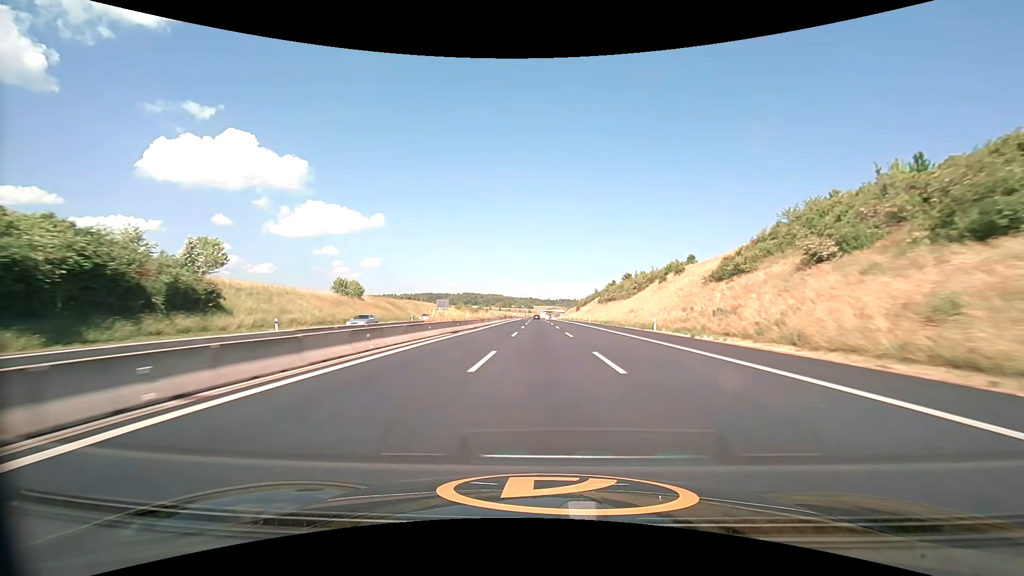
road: motorway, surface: asphalt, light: Day
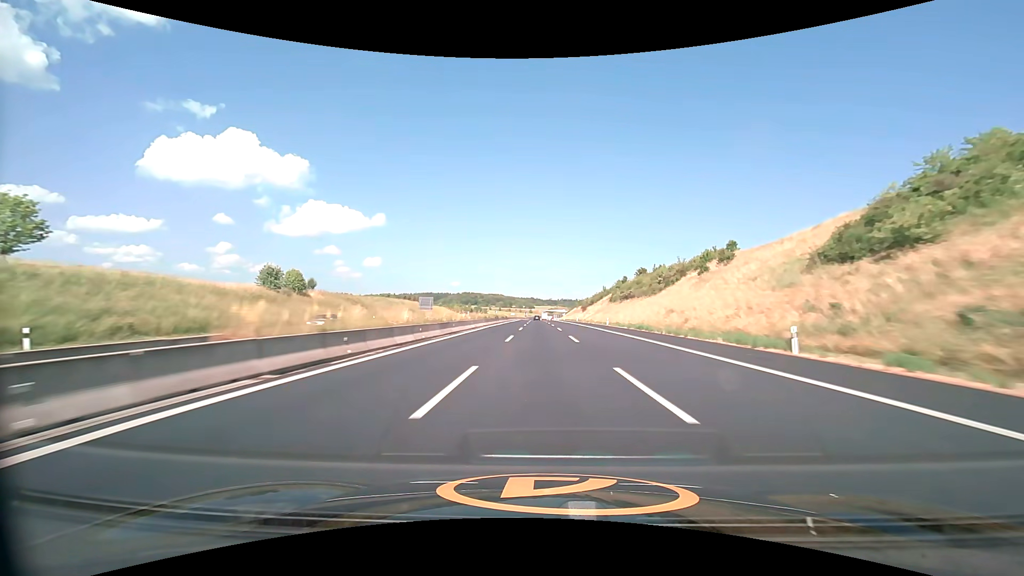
(-0.1, +22.9) m; 0°
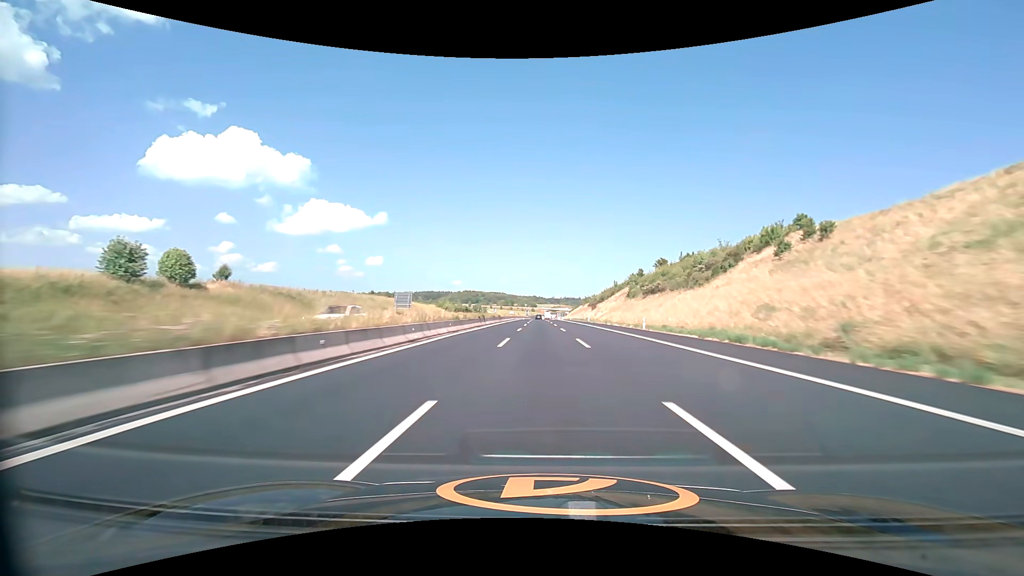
(-0.1, +22.9) m; 0°
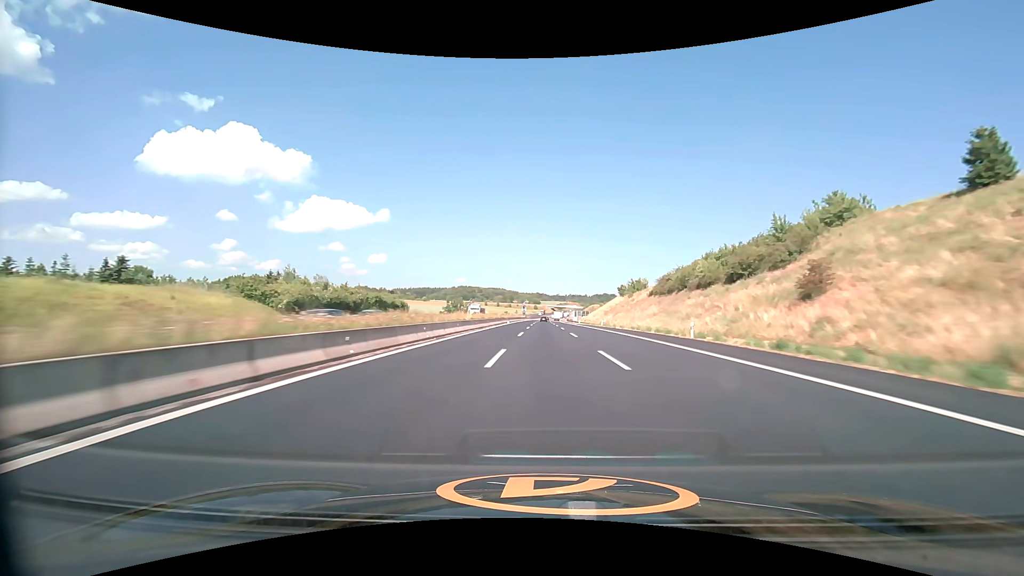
(-0.8, +114.6) m; -1°
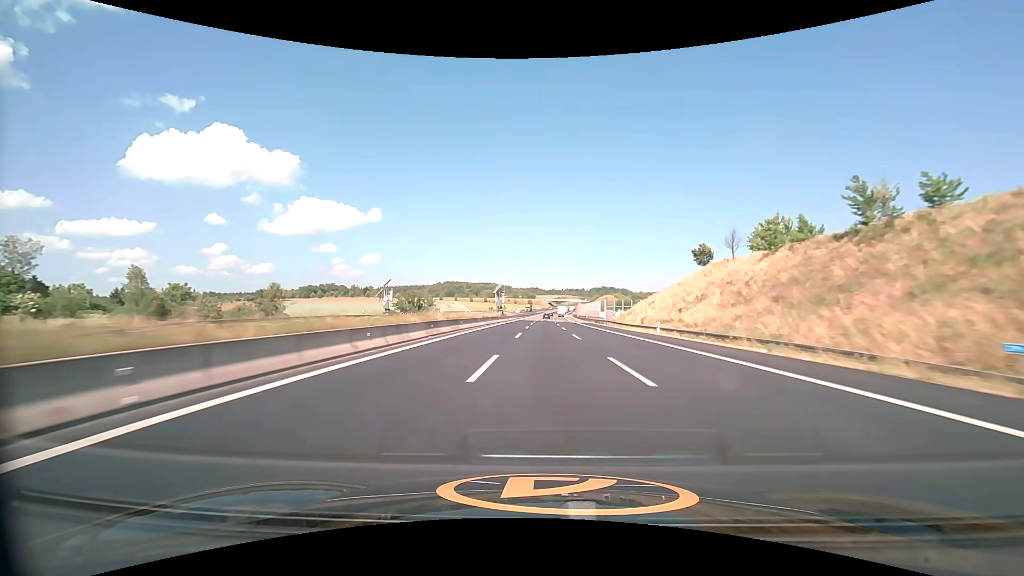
(+0.4, +92.4) m; +1°
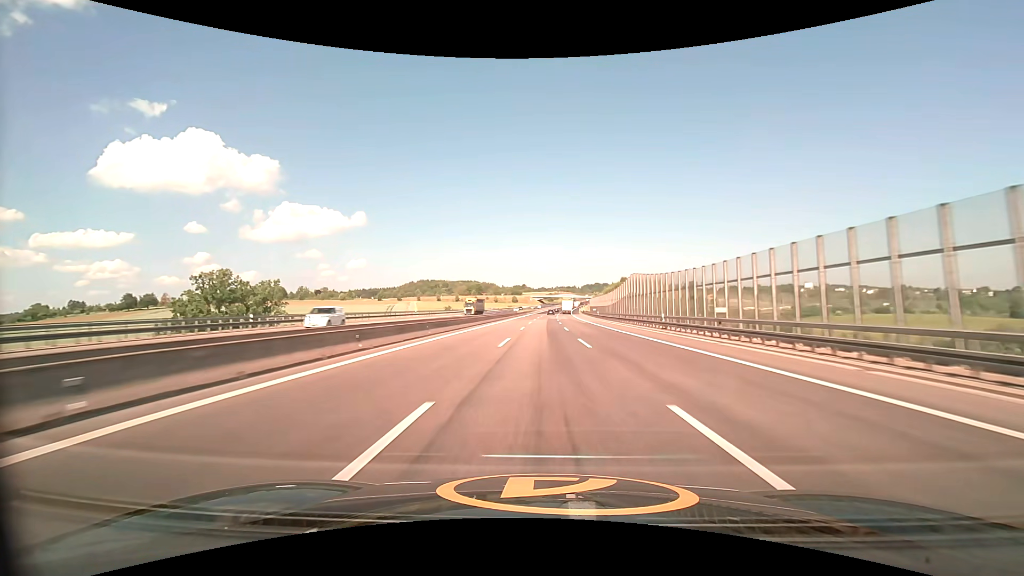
(+1.2, +115.8) m; +1°
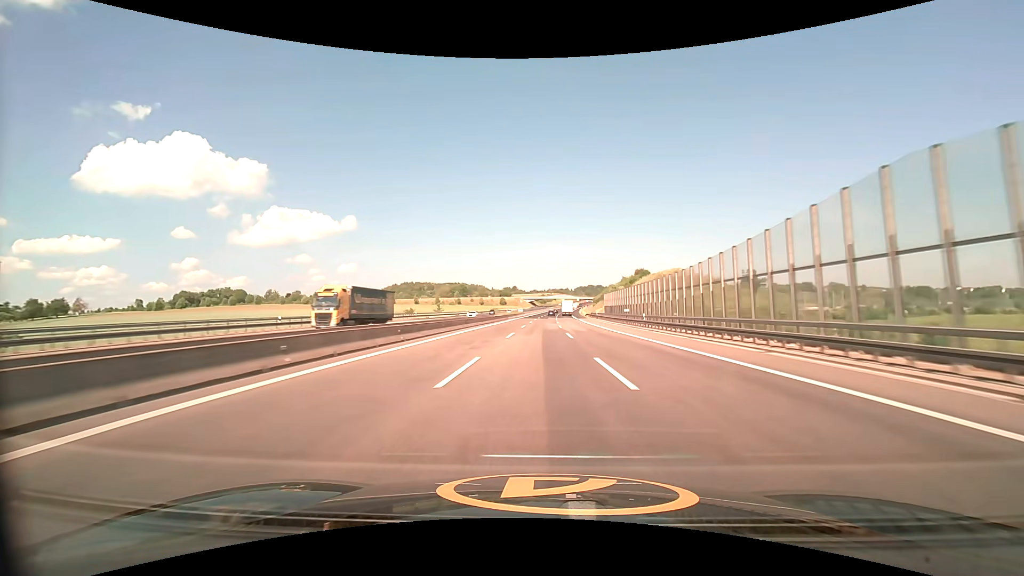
(+0.6, +46.4) m; +1°
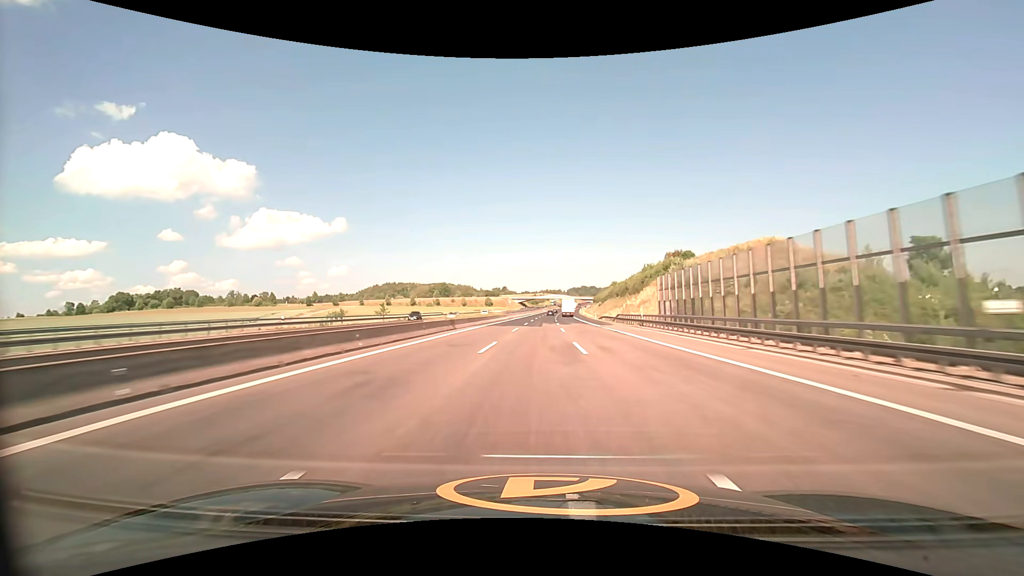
(+0.4, +46.6) m; +1°
(0, +10) (0, +20) (0, +30) (0, +40) (0, +50) (+1, +60) (+1, +70) (+1, +80) (+1, +90) (+1, +100) m
